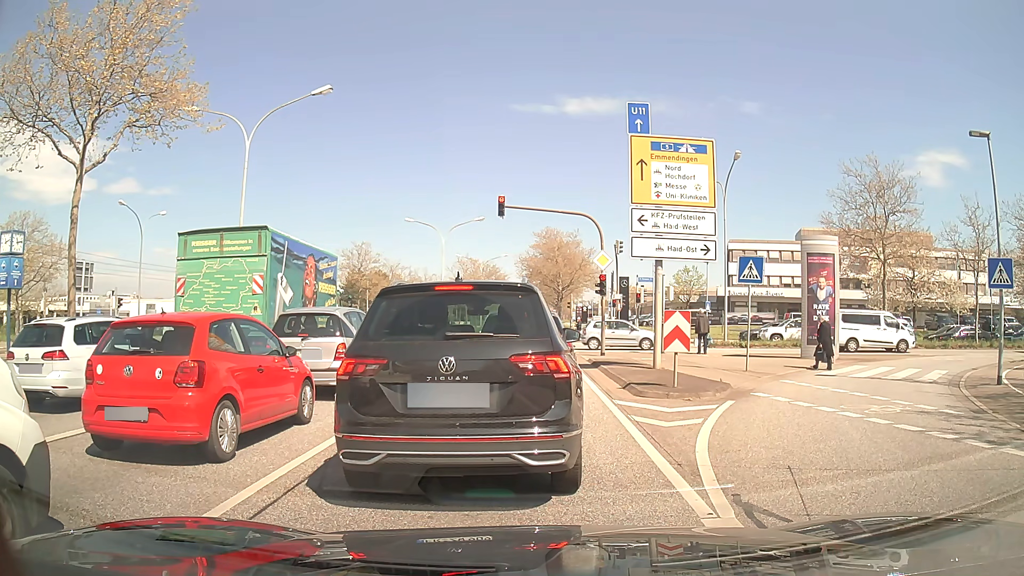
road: primary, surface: asphalt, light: Day
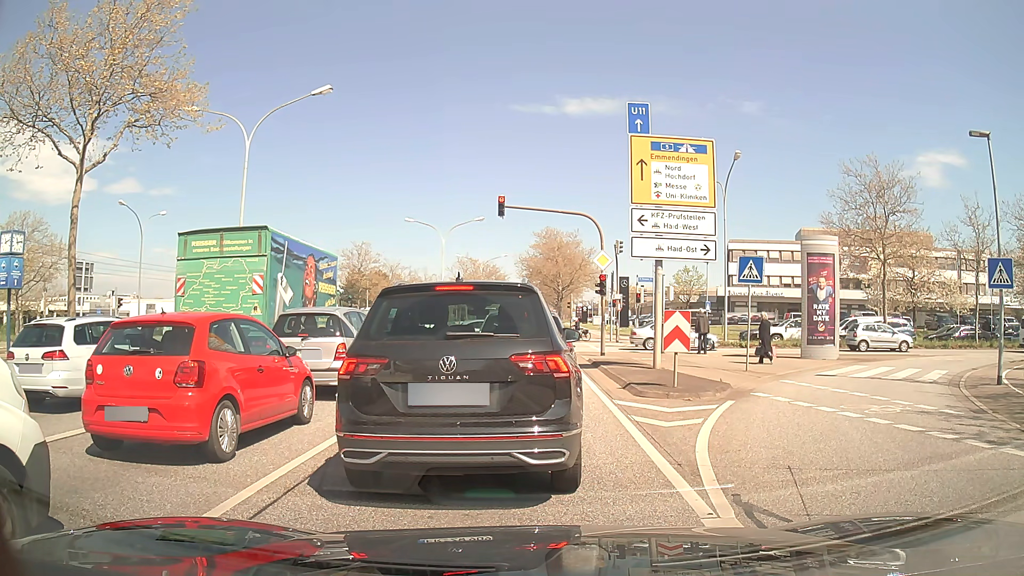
(0.0, 0.0) m; 0°
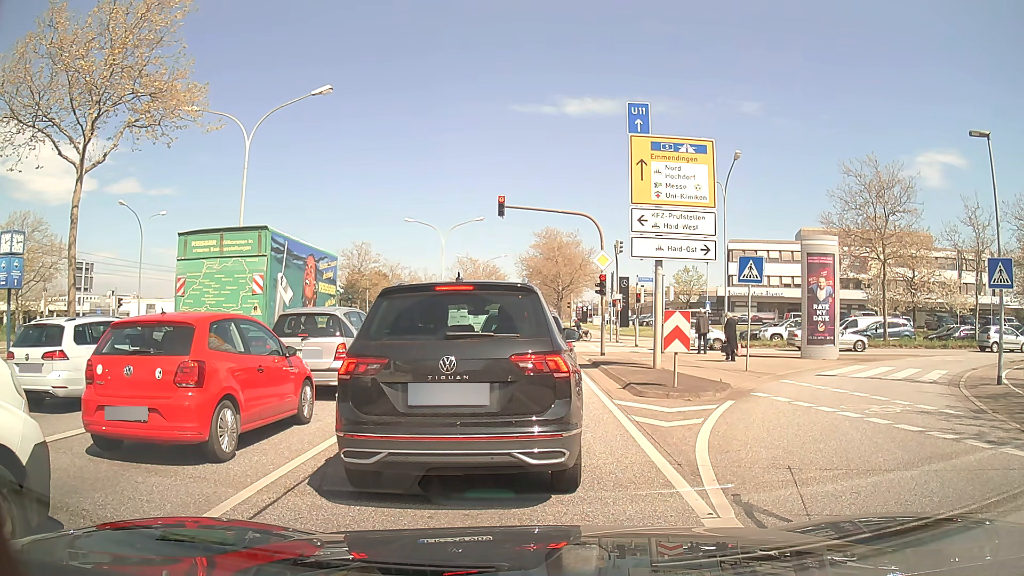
(0.0, 0.0) m; 0°
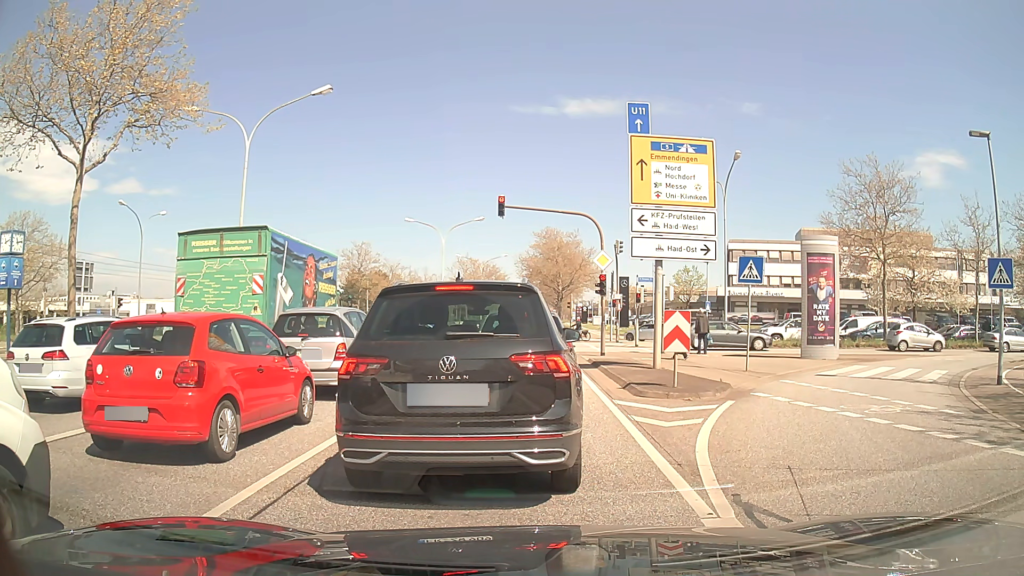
(0.0, 0.0) m; 0°
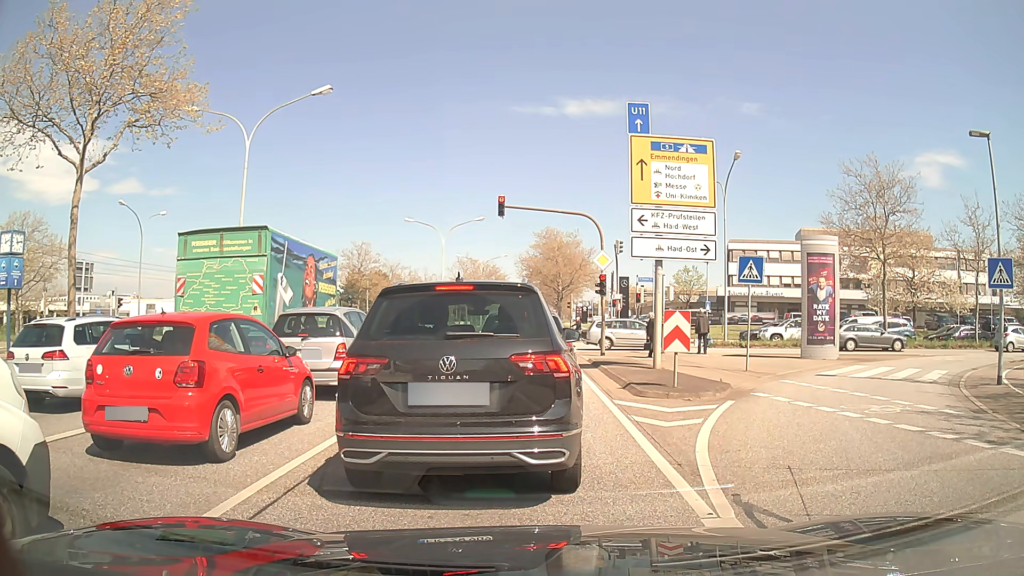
(0.0, 0.0) m; 0°
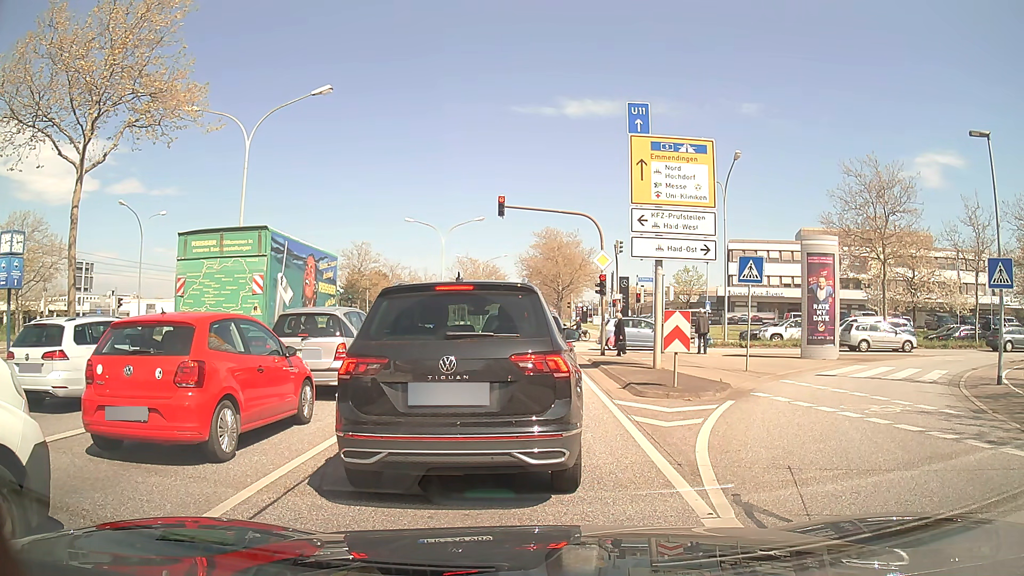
(0.0, 0.0) m; 0°
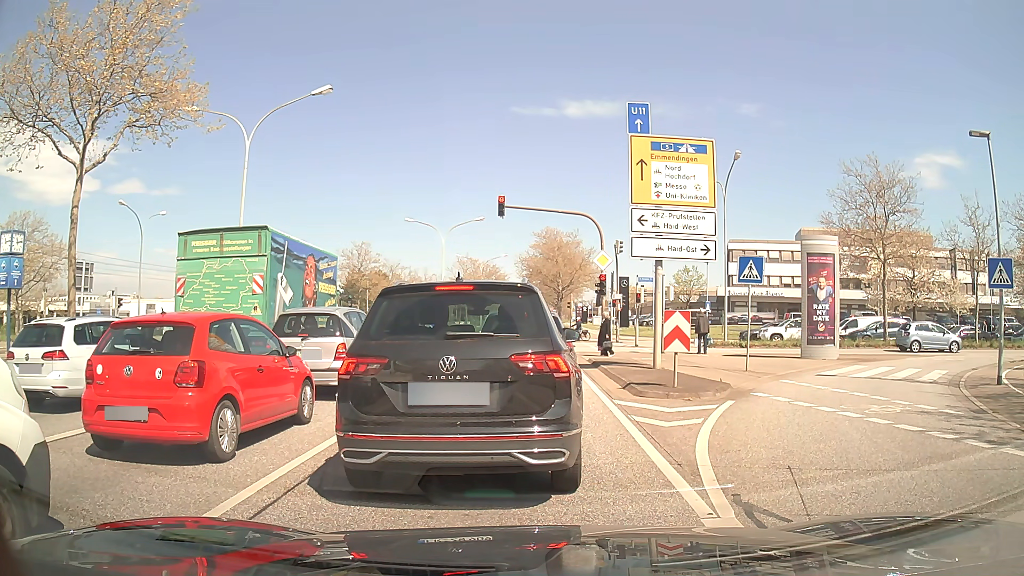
(0.0, 0.0) m; 0°
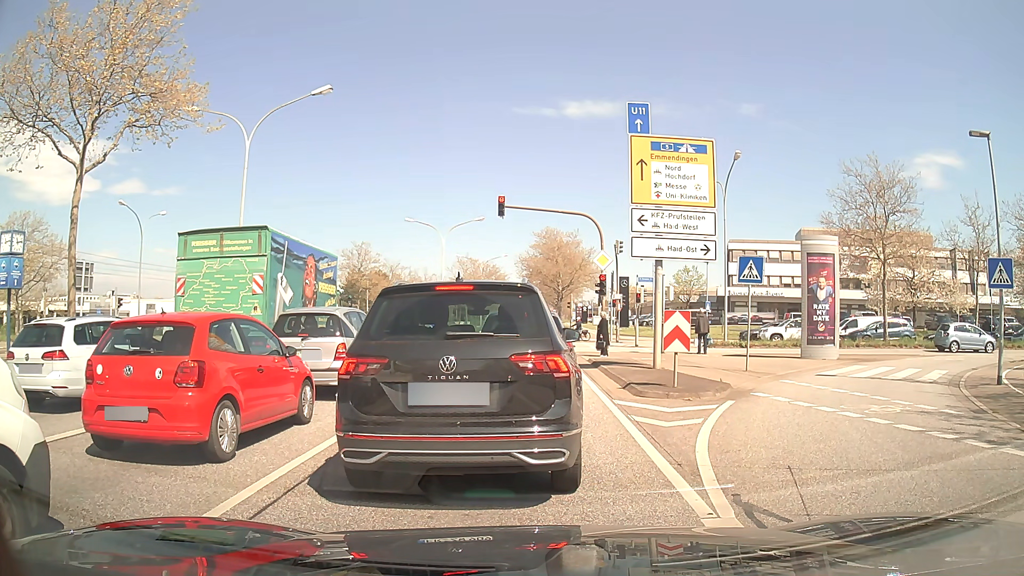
(0.0, 0.0) m; 0°
(0, +10) (0, +20) (0, +30) (0, +40) (0, +50) (0, +60) (0, +70) (0, +80) (0, +90) (+1, +100) m
